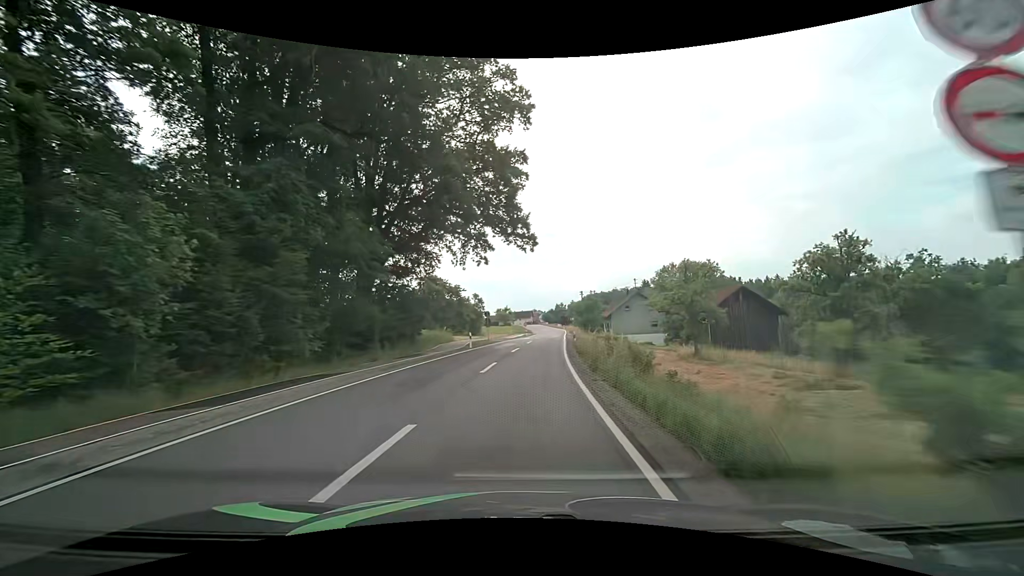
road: tertiary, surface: asphalt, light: Day
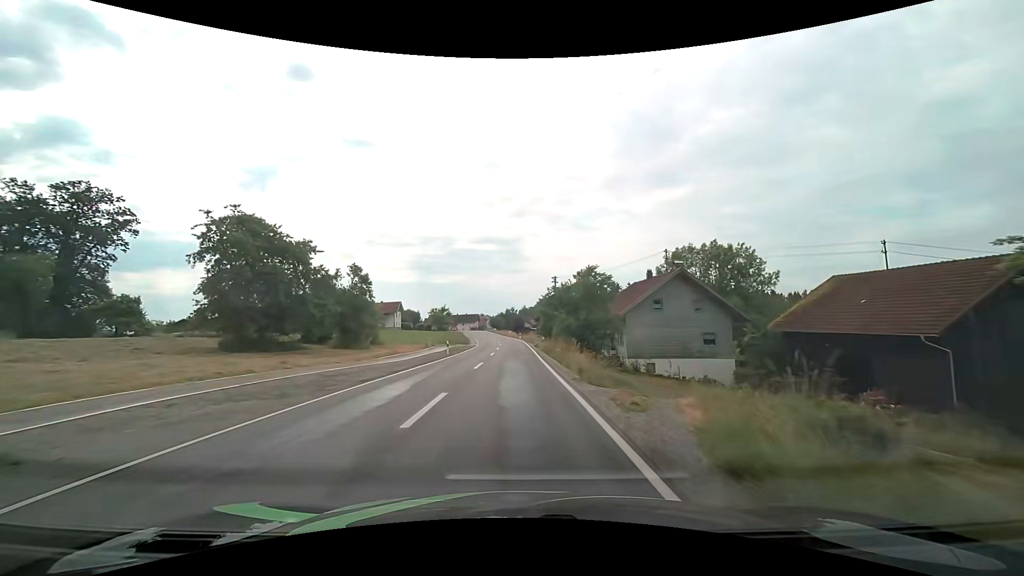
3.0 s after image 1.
(+2.8, +43.7) m; +6°
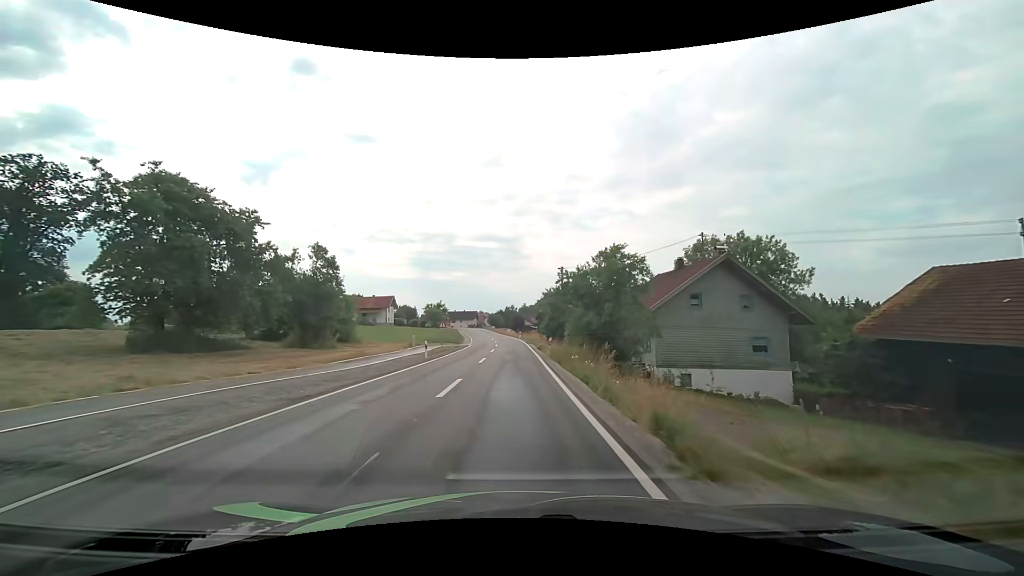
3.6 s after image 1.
(0.0, +8.6) m; 0°
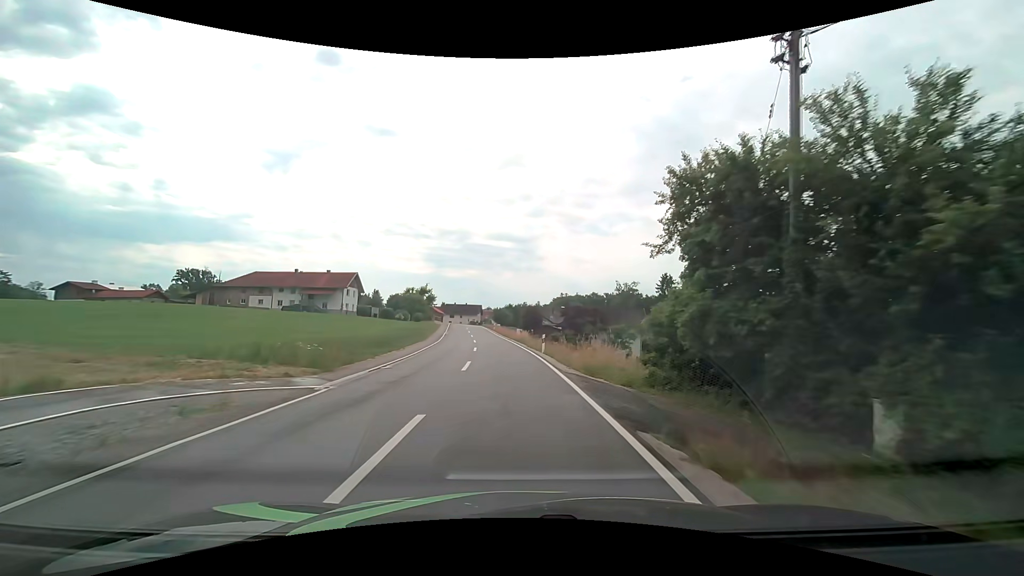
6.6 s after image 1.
(-0.5, +42.8) m; -1°
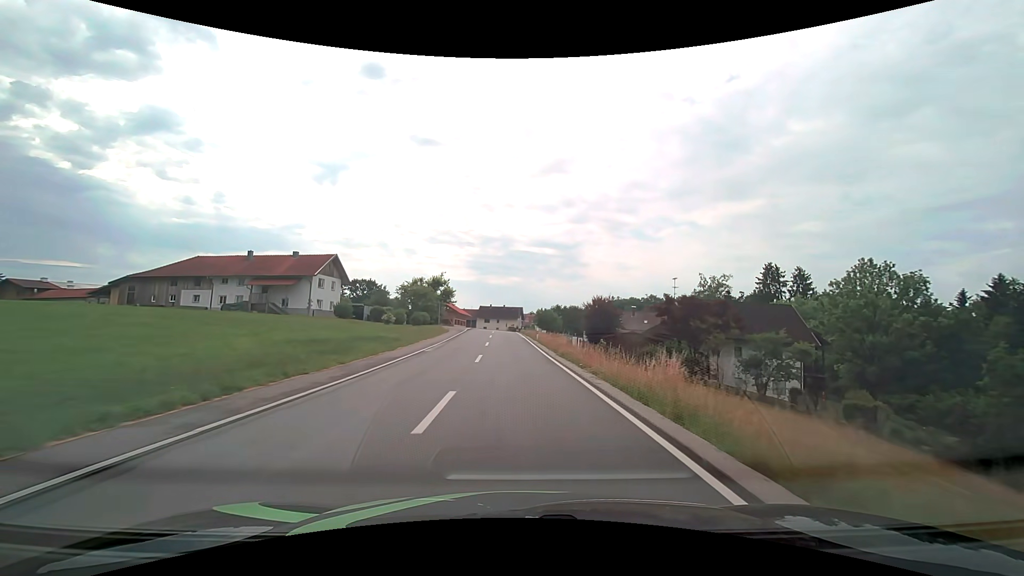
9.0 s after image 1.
(-1.3, +33.5) m; -5°
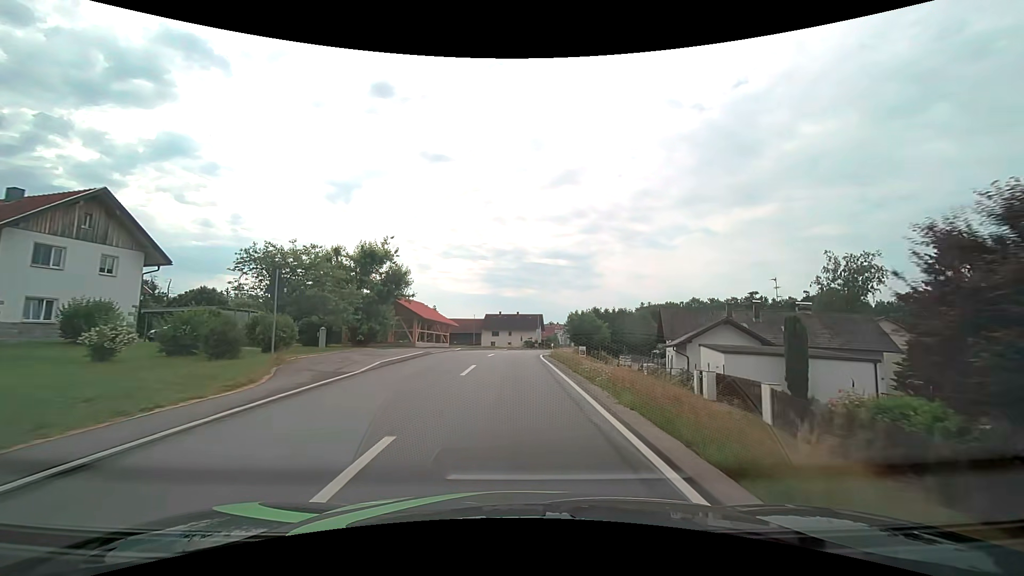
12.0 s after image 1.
(-0.7, +40.2) m; -2°
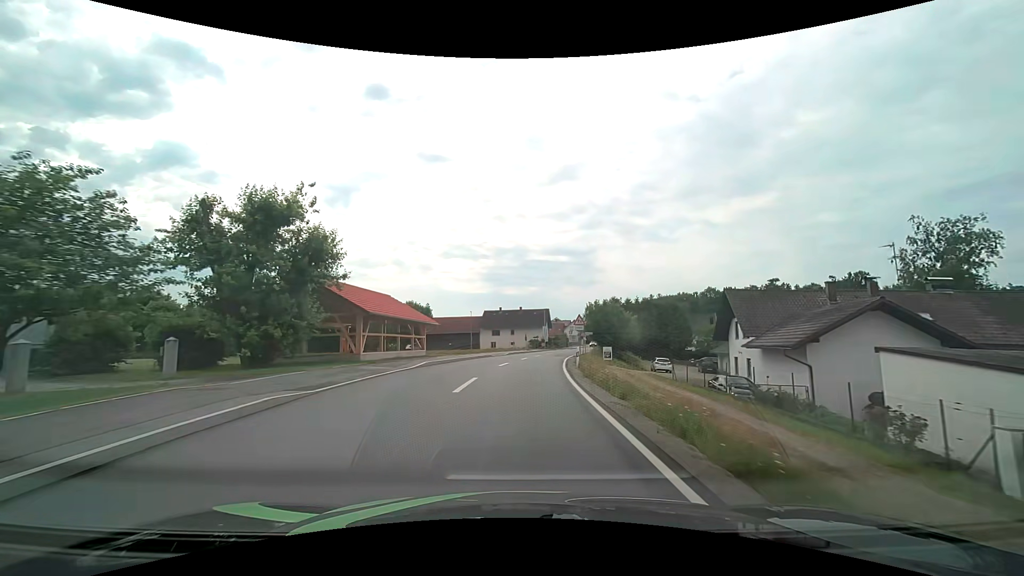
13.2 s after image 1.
(-0.1, +15.2) m; 0°
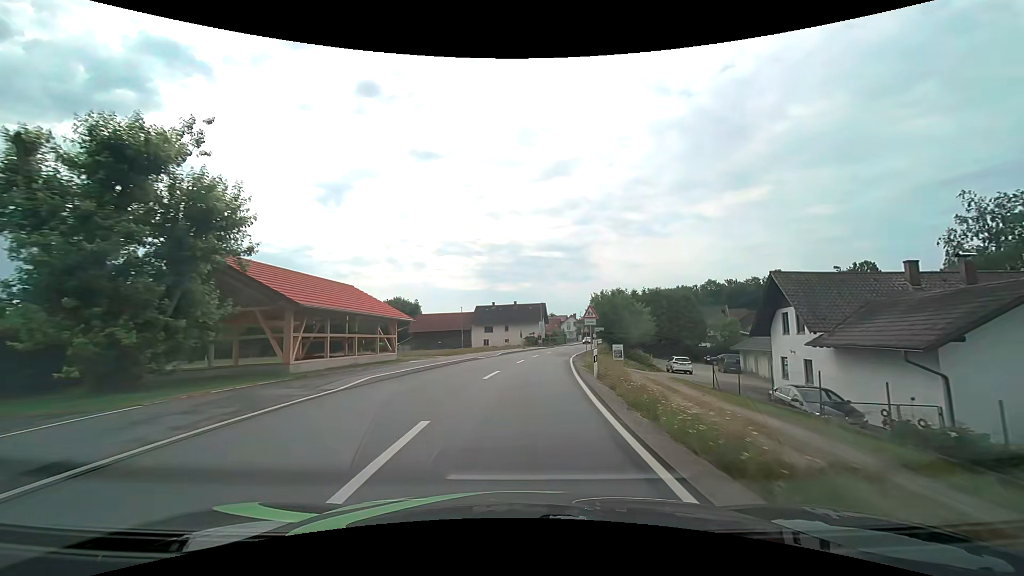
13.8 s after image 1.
(0.0, +7.4) m; 0°
(0, +10) (+1, +20) (+1, +30) (+2, +40) (+4, +50) (+6, +60) (+8, +69) (+10, +79) (+12, +89) (+15, +99) m
